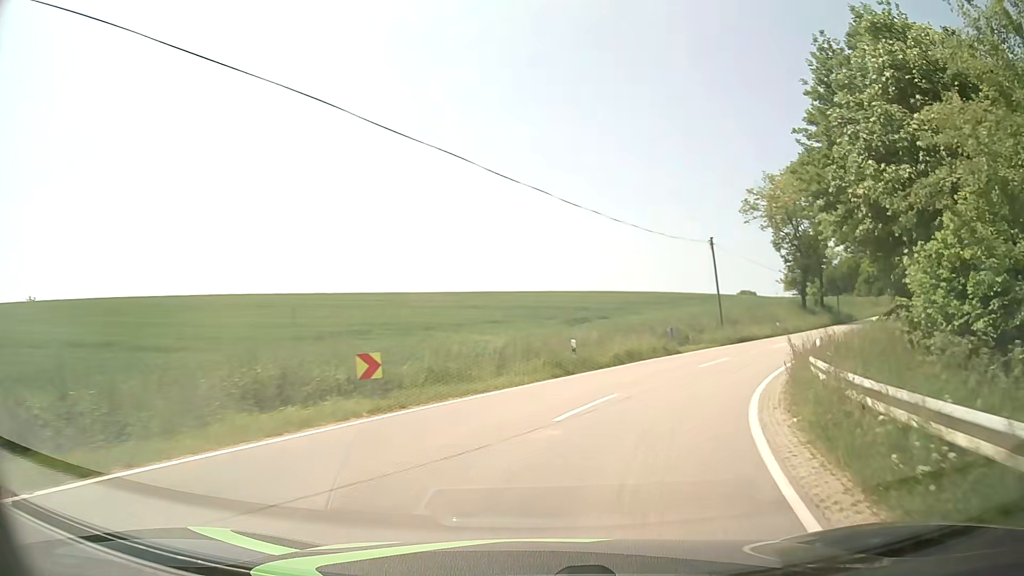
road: tertiary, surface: asphalt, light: Day
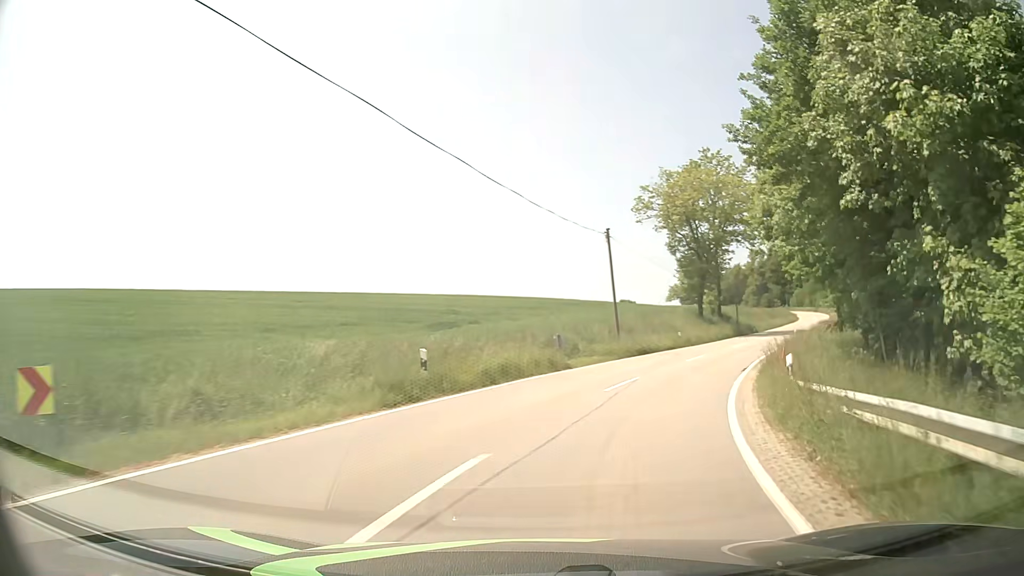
(+0.7, +6.8) m; +13°
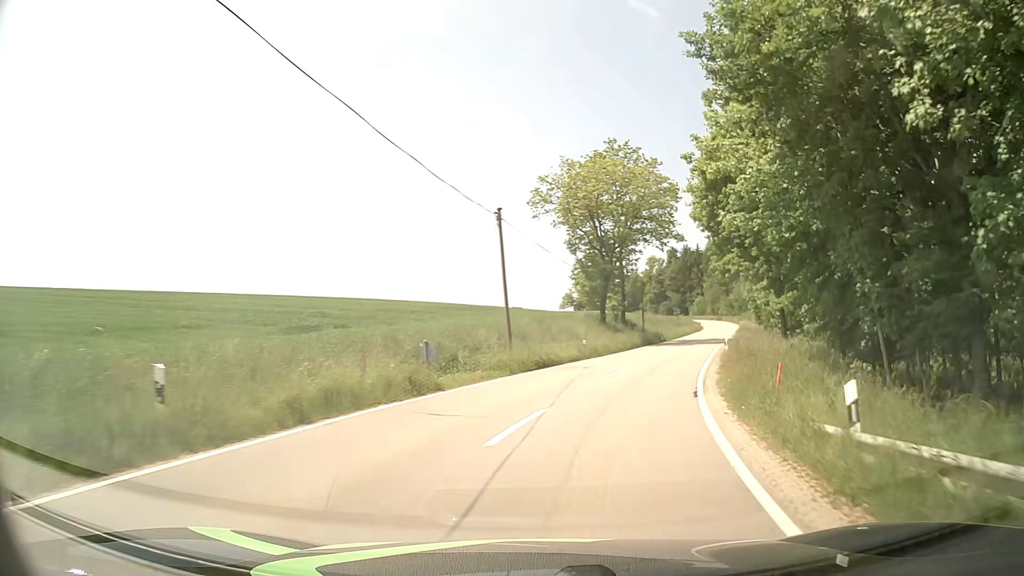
(+0.5, +7.1) m; +9°
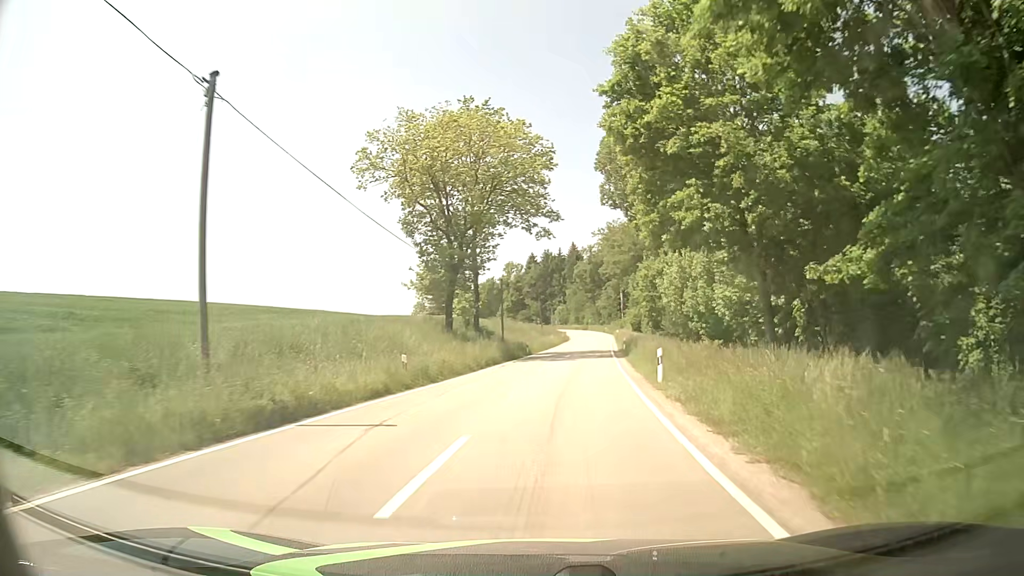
(+1.8, +15.1) m; +12°
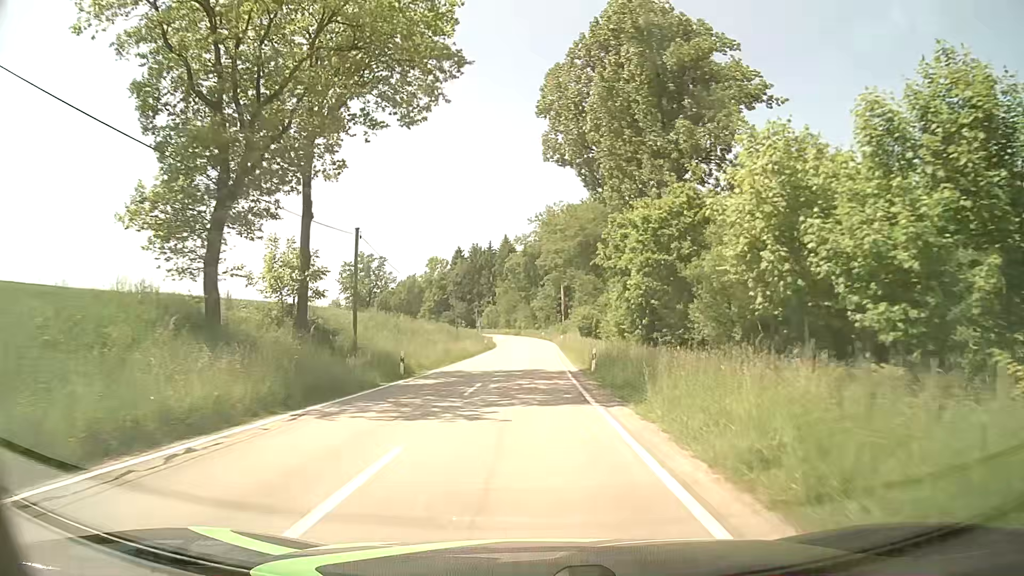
(+1.7, +25.3) m; +5°
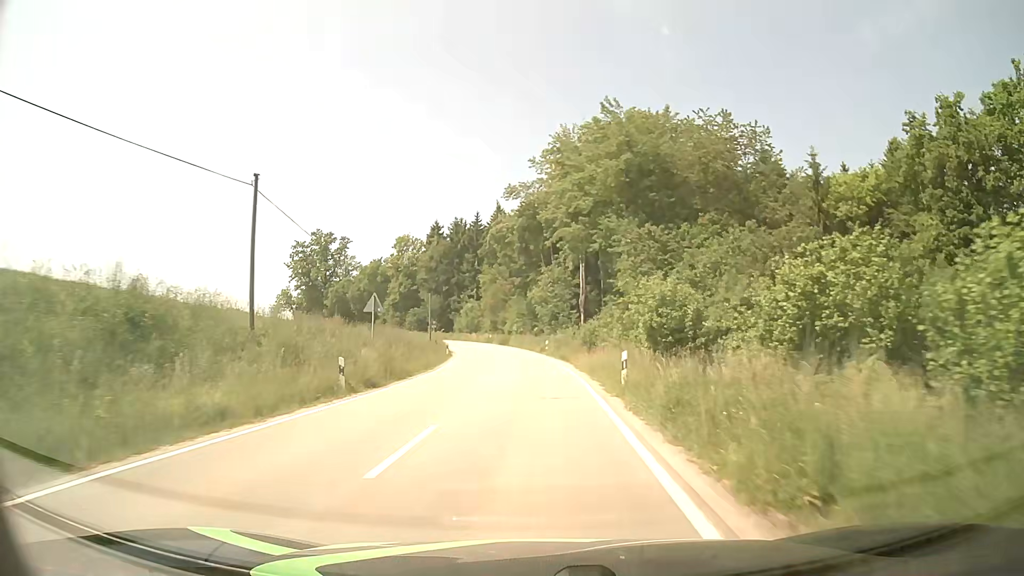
(+0.5, +46.8) m; 0°
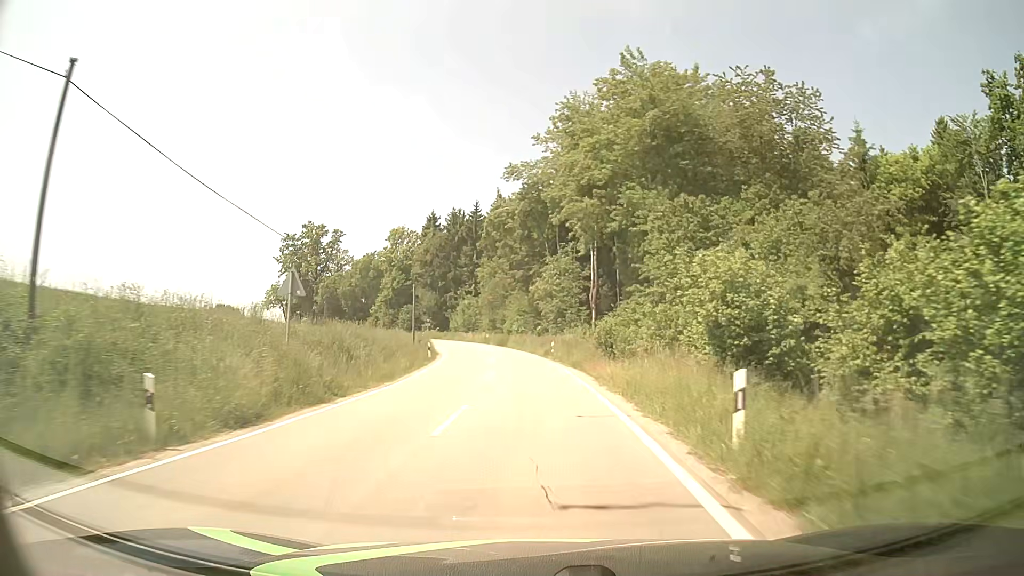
(0.0, +9.3) m; 0°
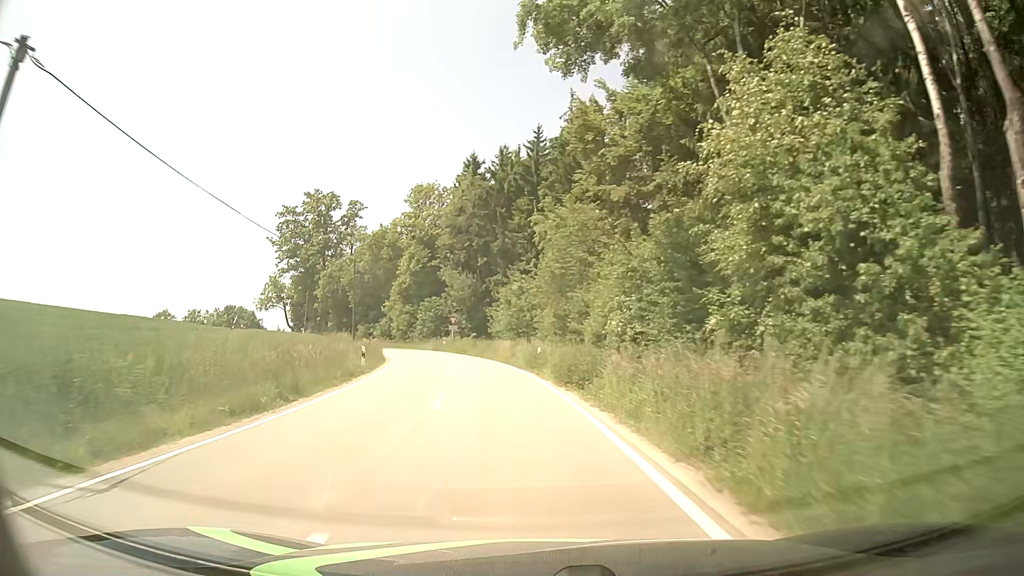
(-2.0, +45.6) m; -7°
